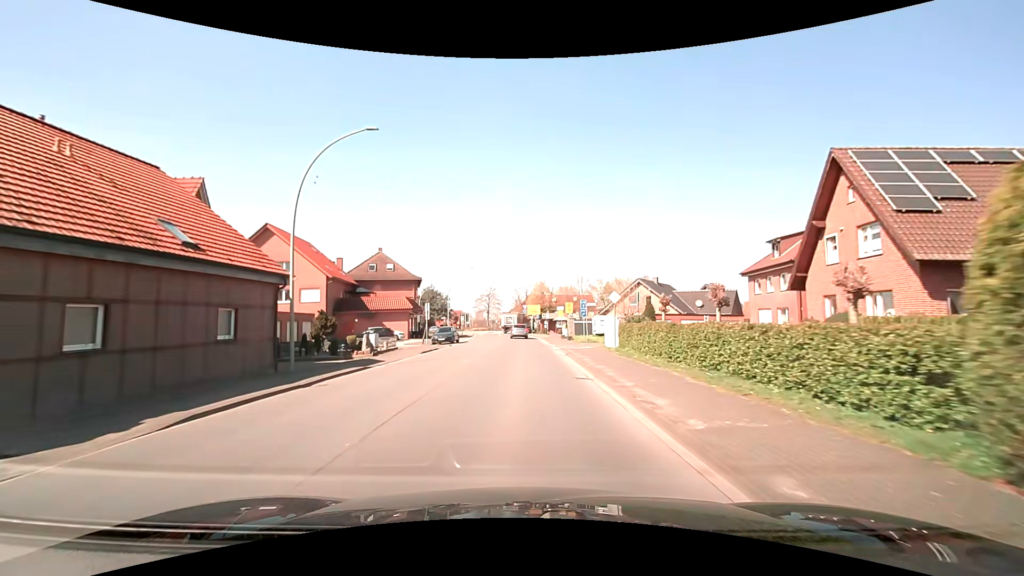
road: secondary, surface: asphalt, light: Day
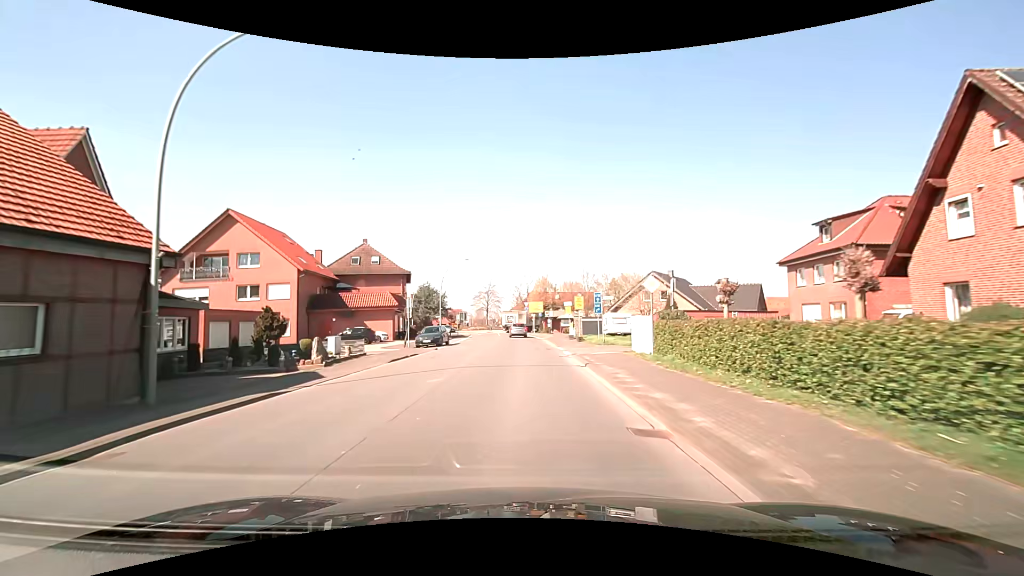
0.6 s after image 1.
(0.0, +6.8) m; 0°
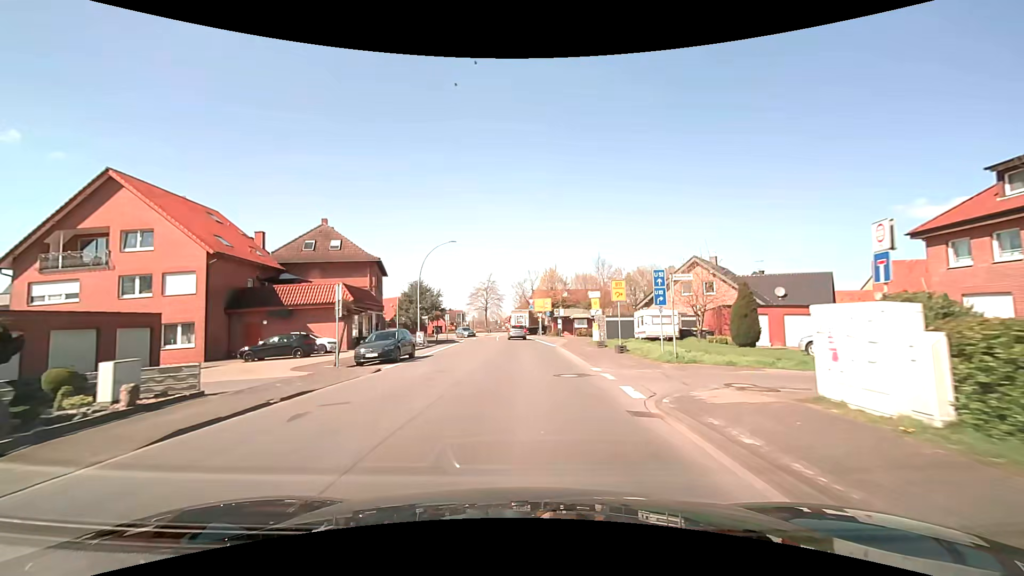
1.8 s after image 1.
(-0.1, +13.3) m; -1°
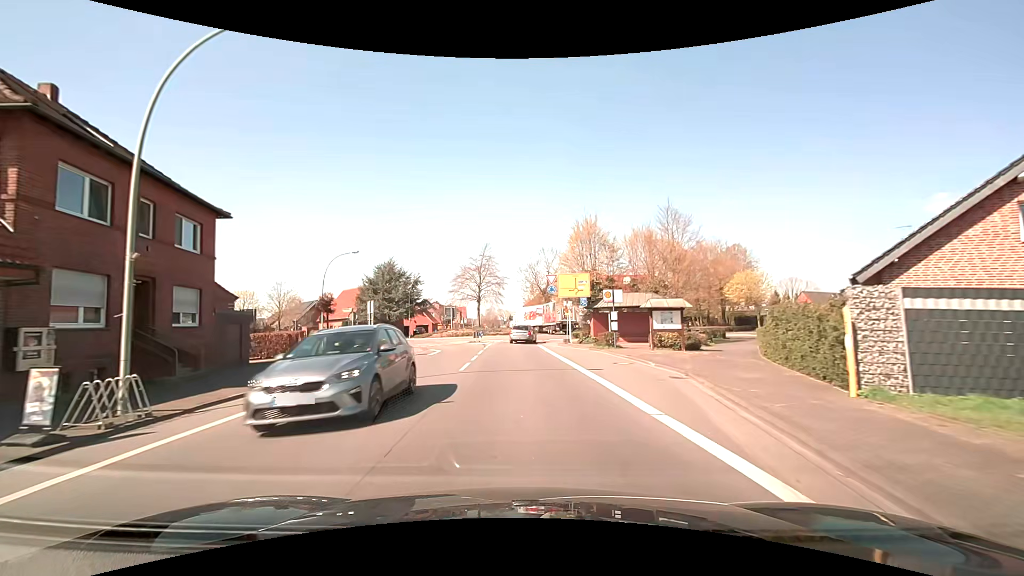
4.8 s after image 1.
(-0.2, +31.4) m; -2°
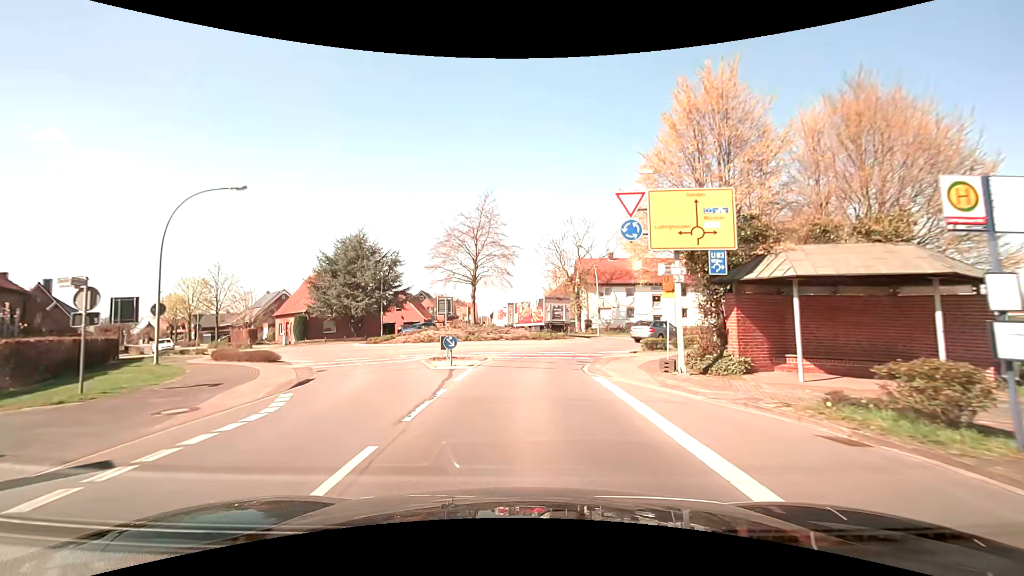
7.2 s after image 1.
(-0.4, +22.0) m; -2°
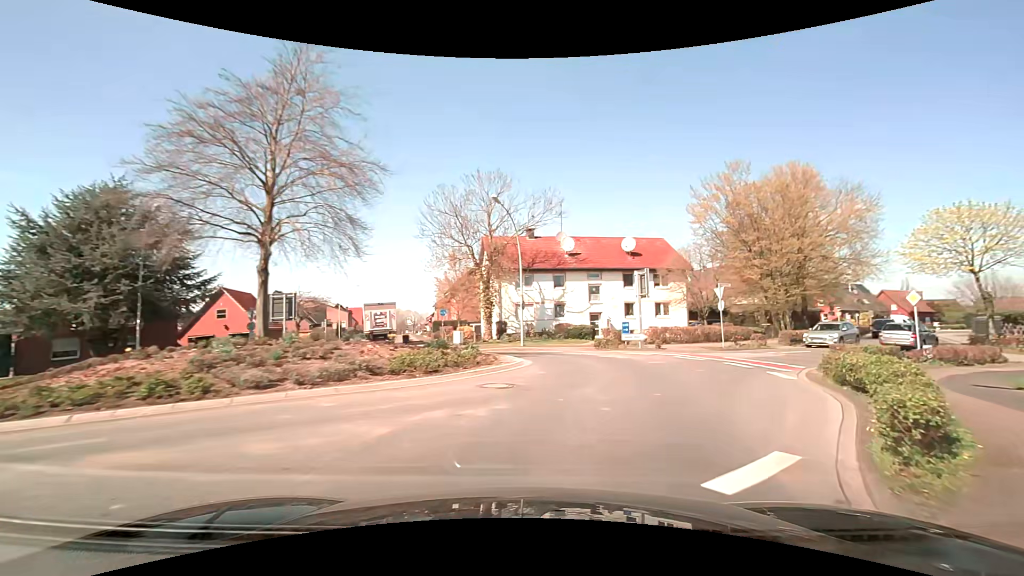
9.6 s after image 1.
(+0.8, +19.6) m; +11°
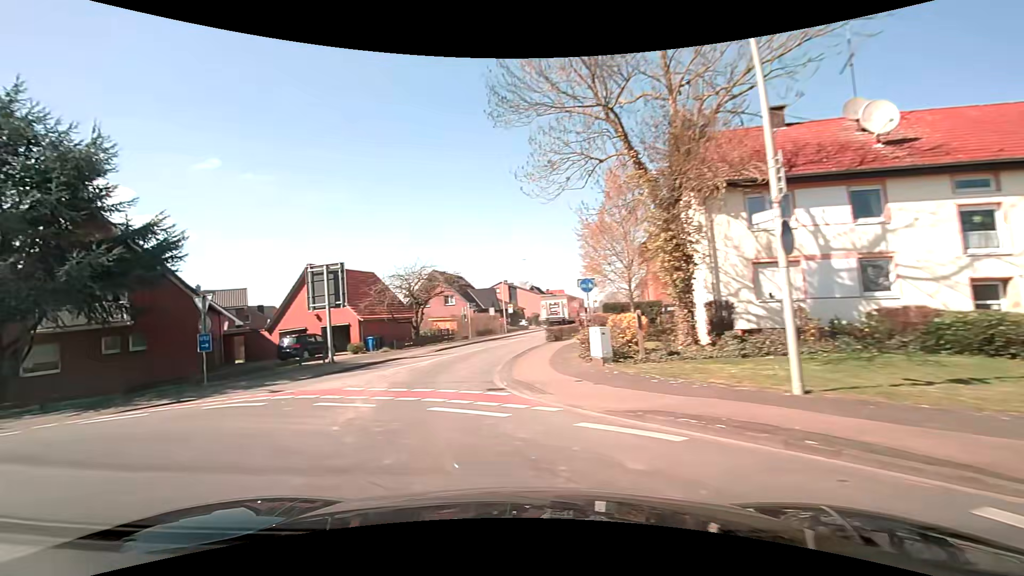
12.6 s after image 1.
(+0.8, +22.7) m; -23°
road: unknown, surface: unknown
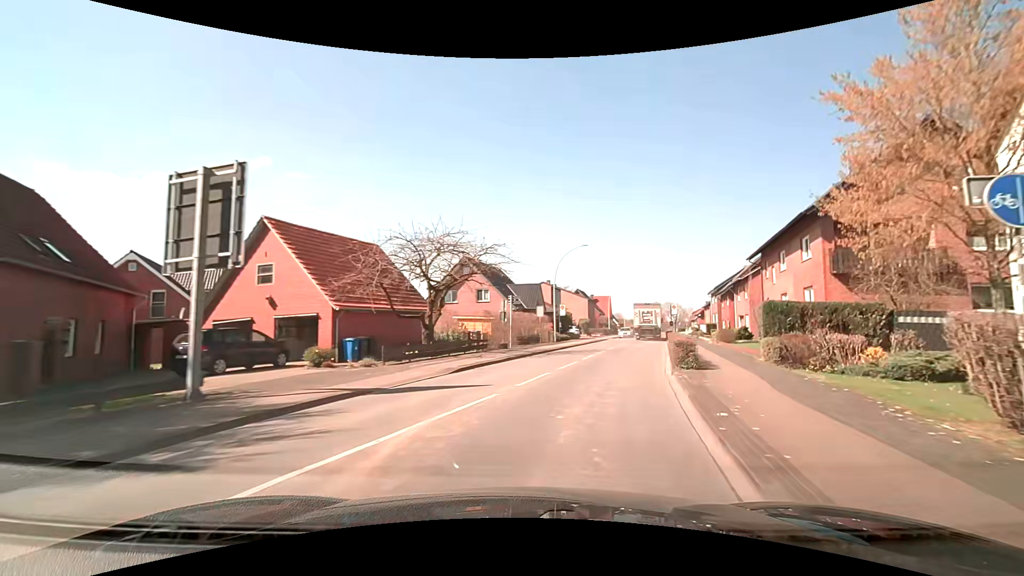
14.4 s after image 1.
(-2.5, +15.1) m; -6°
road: secondary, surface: asphalt
(+1, +10) (+4, +20) (+6, +29) (+9, +39) (+12, +48) (+15, +58) (+18, +68) (+20, +77) (+23, +87) (+26, +96) m
